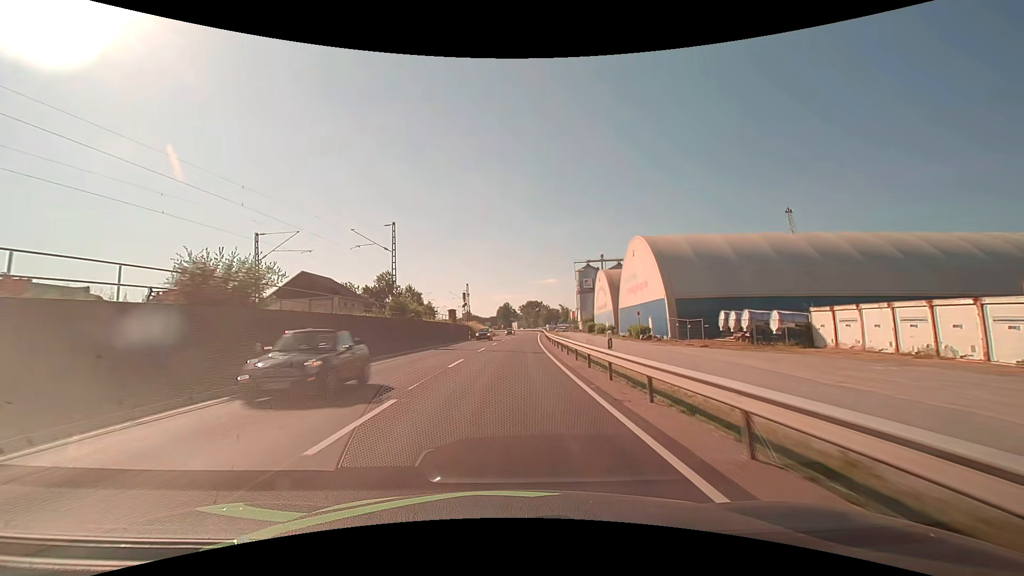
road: primary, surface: asphalt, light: Day
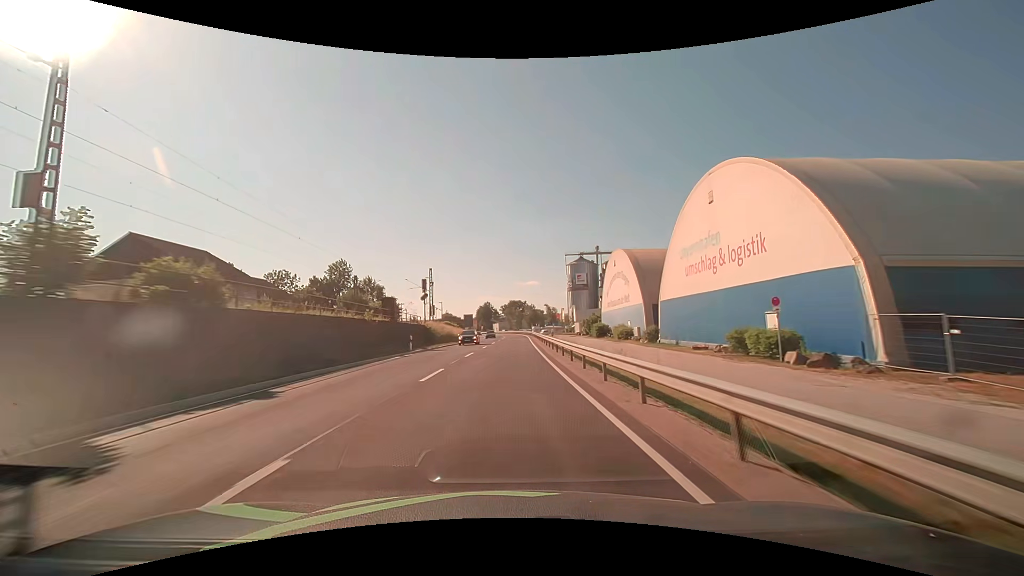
(+0.5, +28.2) m; +2°
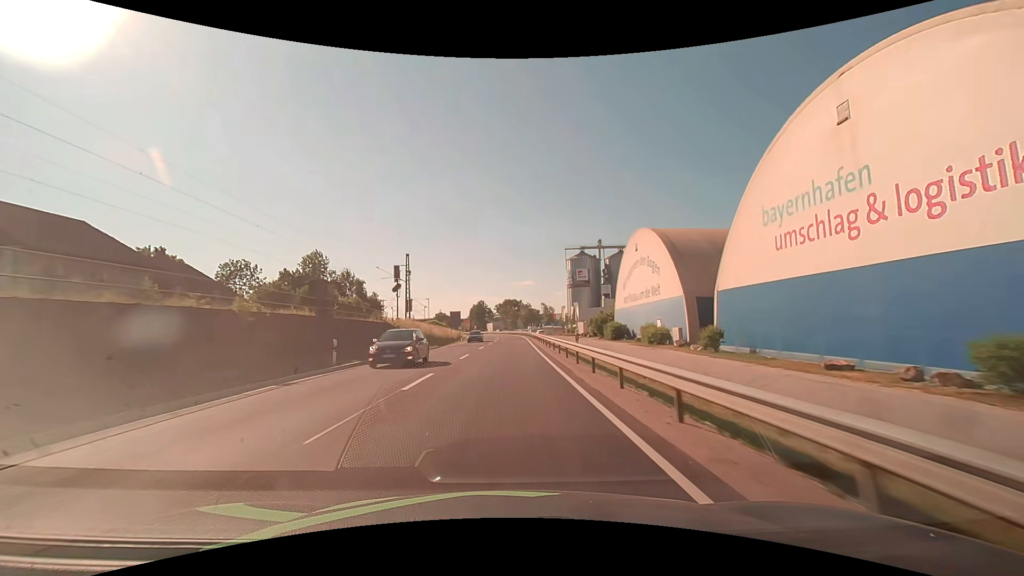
(+0.1, +14.1) m; +1°
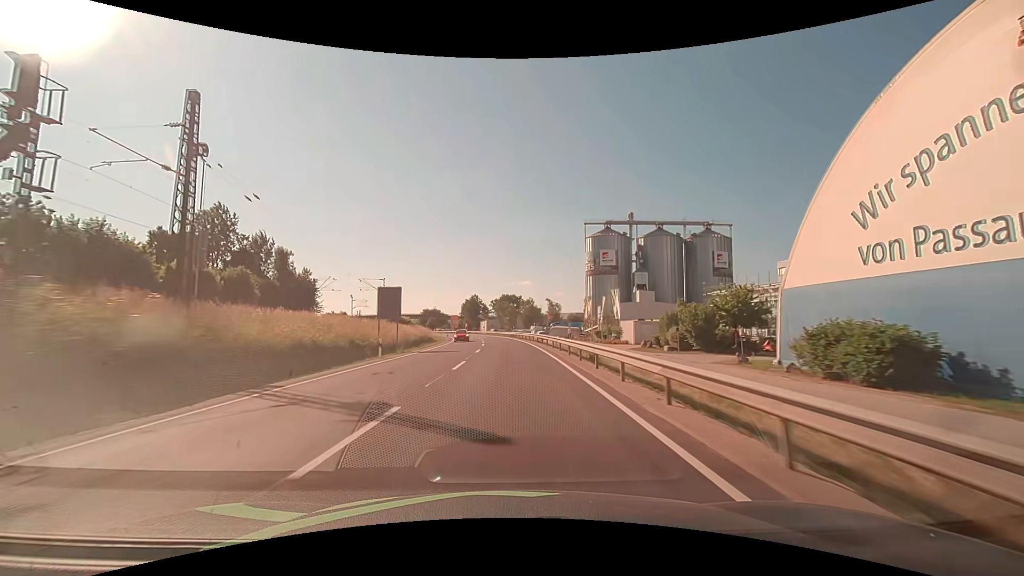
(+0.2, +42.5) m; 0°
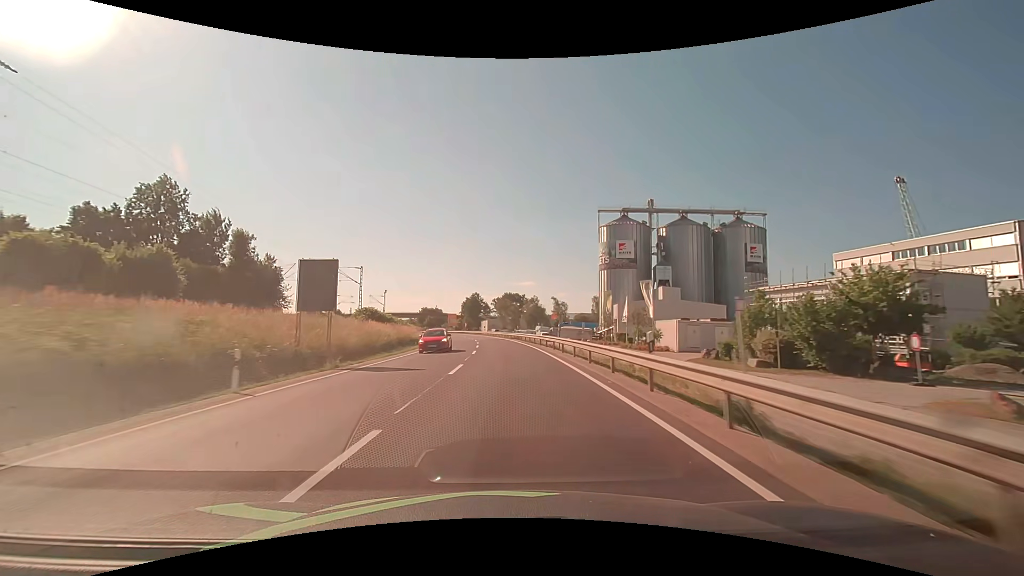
(0.0, +14.2) m; 0°
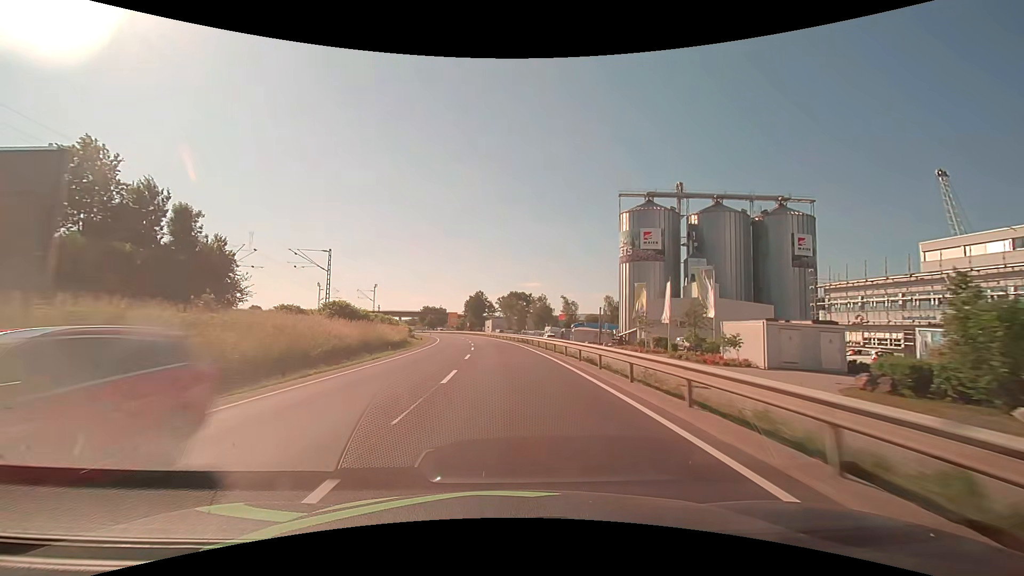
(-0.1, +14.2) m; -1°
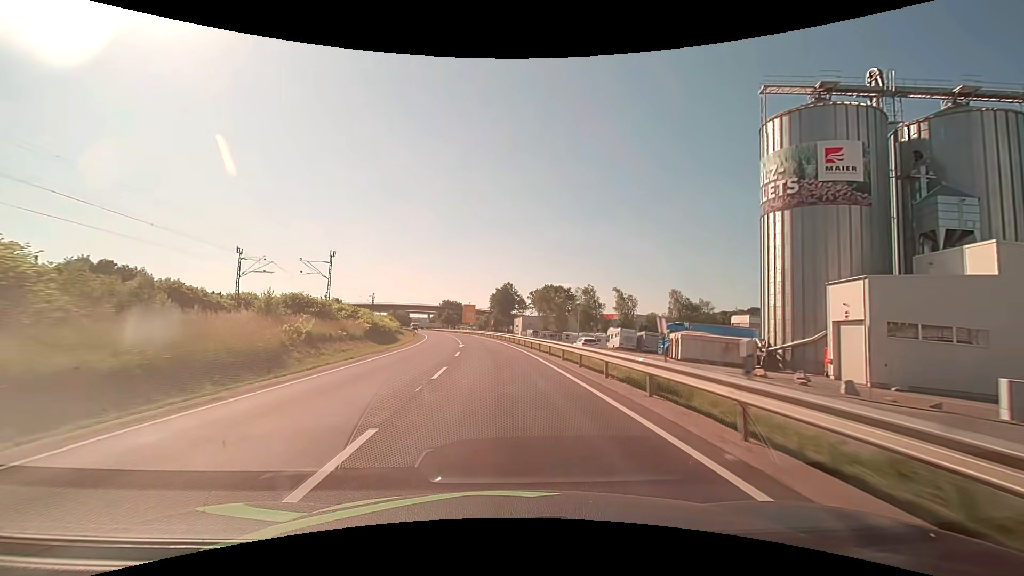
(-1.1, +42.5) m; -3°
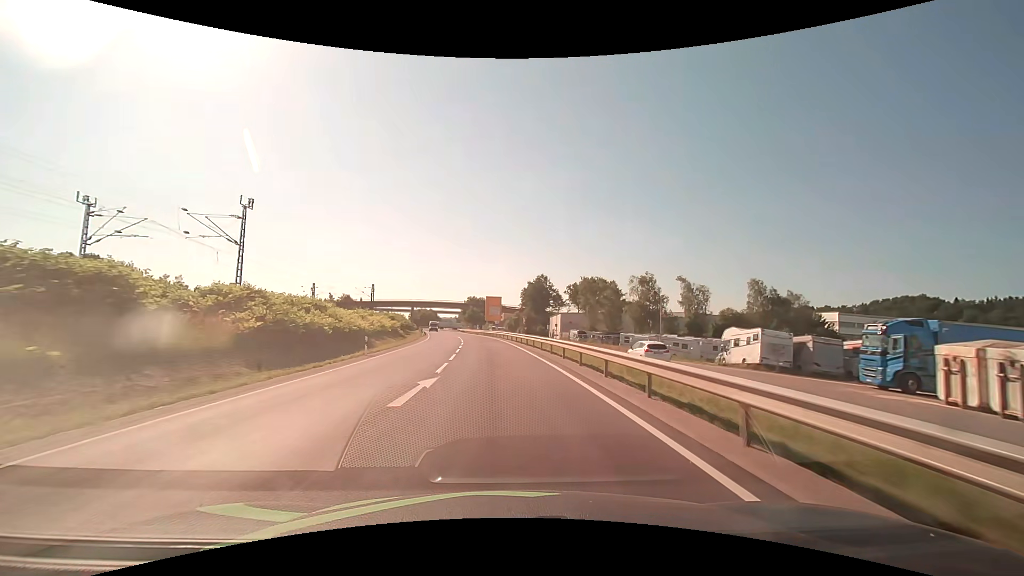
(-0.7, +28.3) m; -3°
(0, +10) (0, +20) (-1, +30) (-2, +40) (-3, +50) (-4, +60) (-5, +70) (-6, +80) (-8, +90) (-10, +99) m
